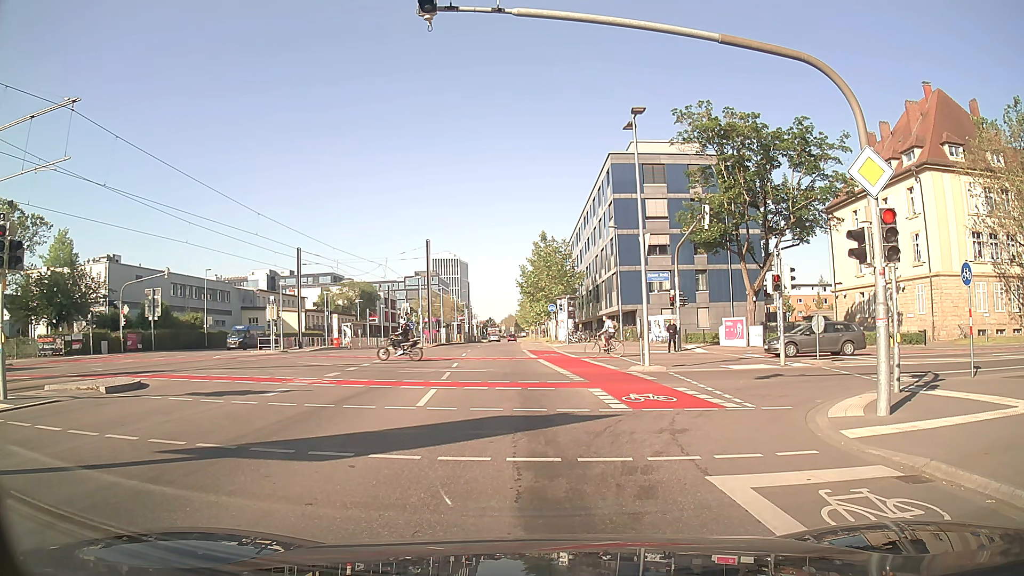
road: secondary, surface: asphalt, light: Day
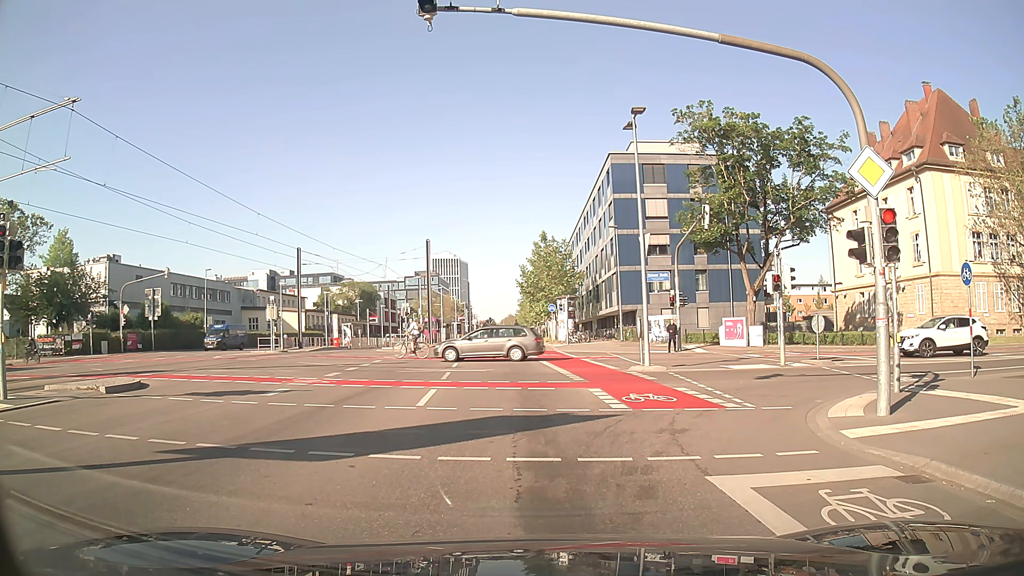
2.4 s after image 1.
(0.0, 0.0) m; 0°
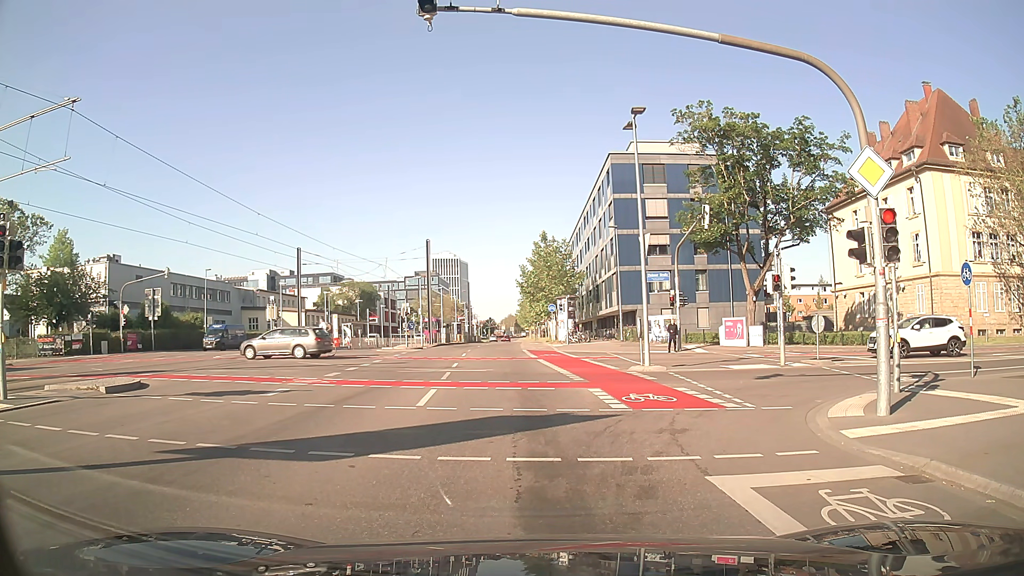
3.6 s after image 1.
(0.0, 0.0) m; 0°
